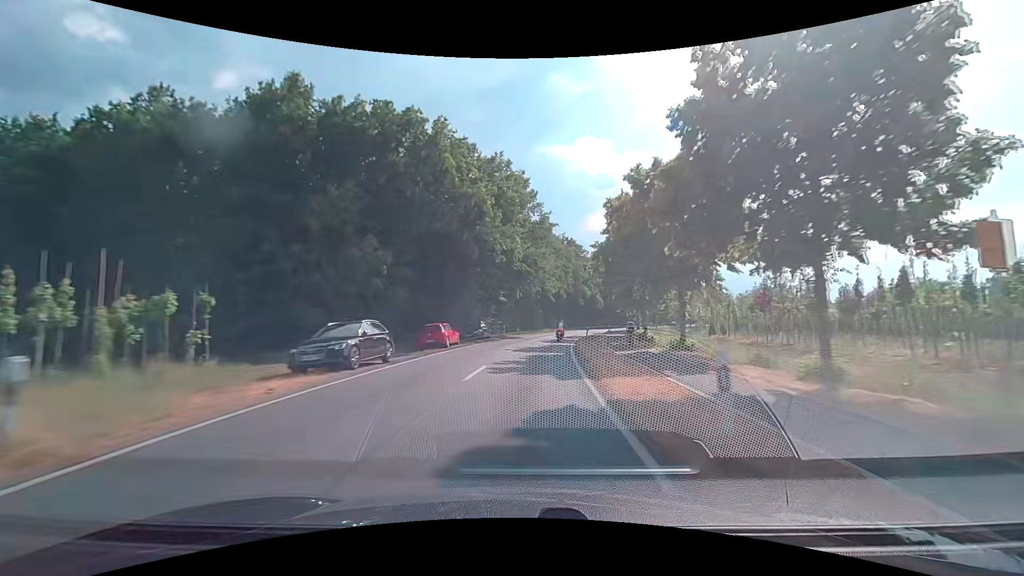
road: secondary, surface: asphalt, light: Day
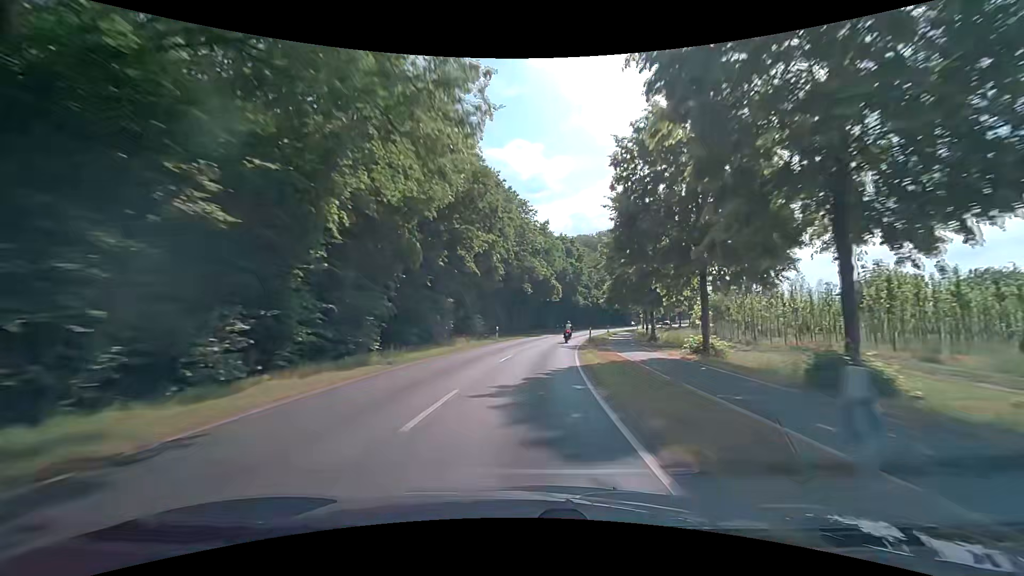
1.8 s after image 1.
(+3.0, +40.5) m; +8°
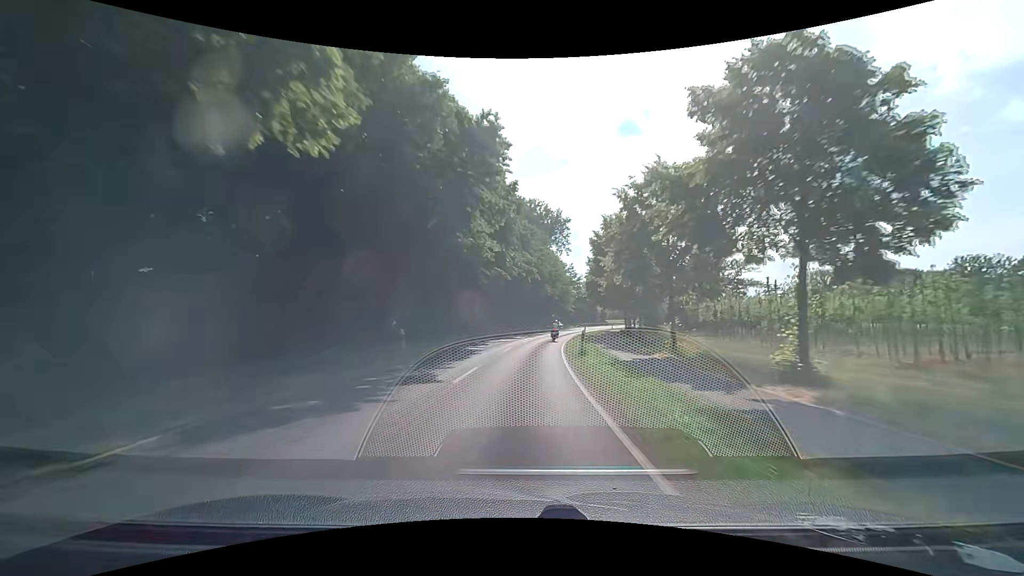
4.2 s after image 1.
(+5.5, +54.0) m; +11°
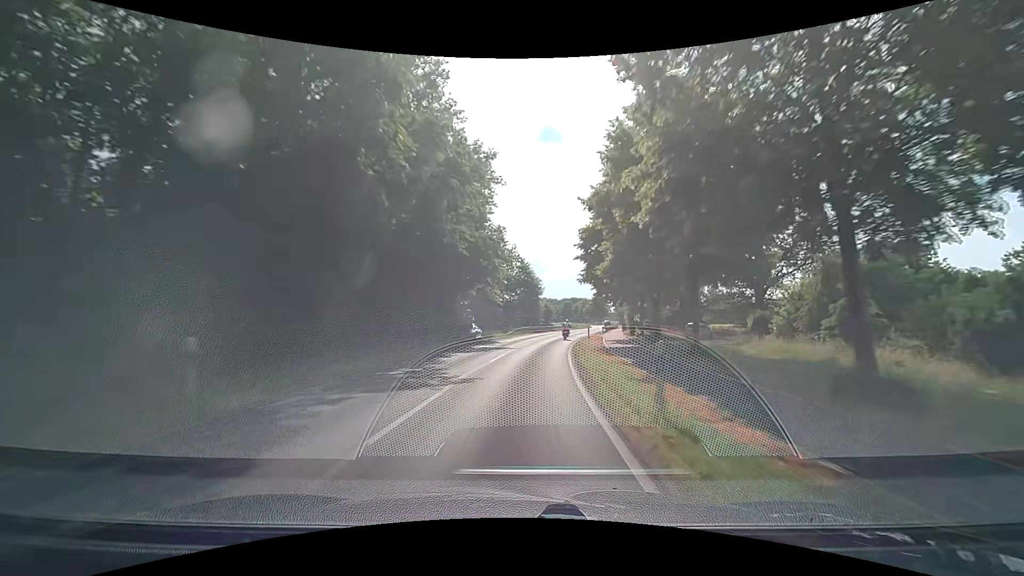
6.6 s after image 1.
(+4.6, +52.7) m; +10°
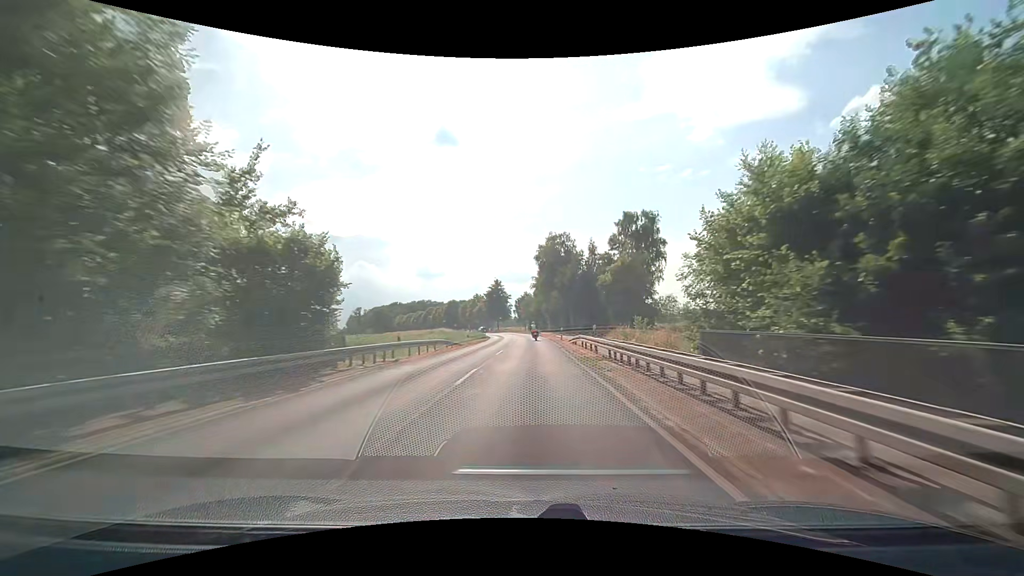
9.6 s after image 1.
(+7.2, +64.8) m; +13°
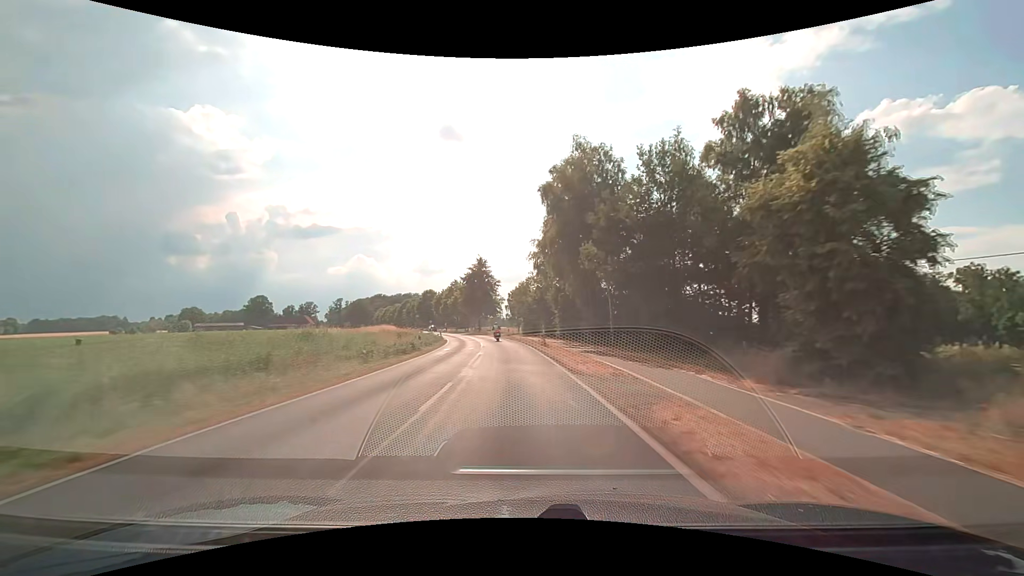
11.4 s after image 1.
(+0.9, +39.3) m; +1°
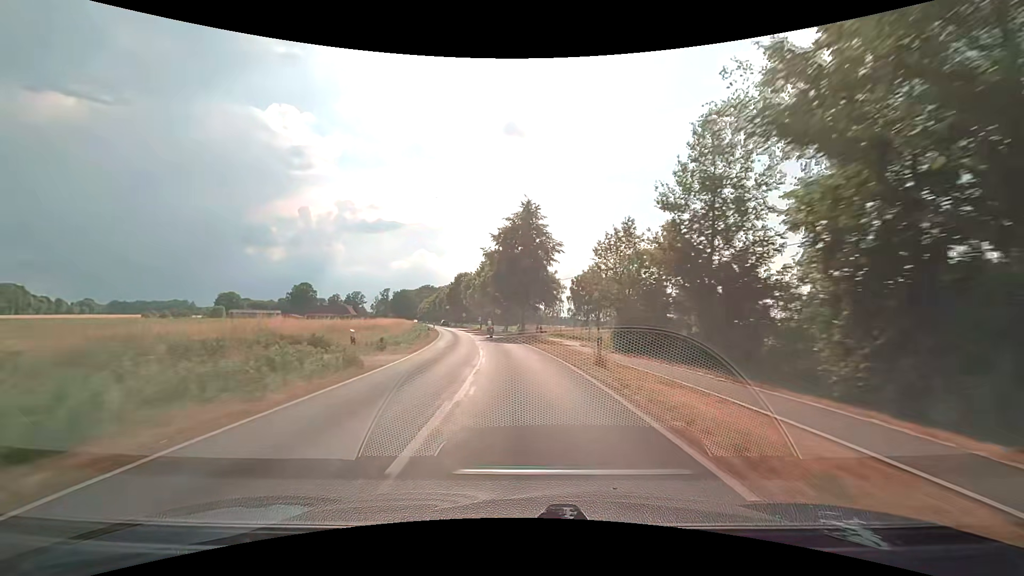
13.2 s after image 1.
(-1.9, +39.6) m; -6°
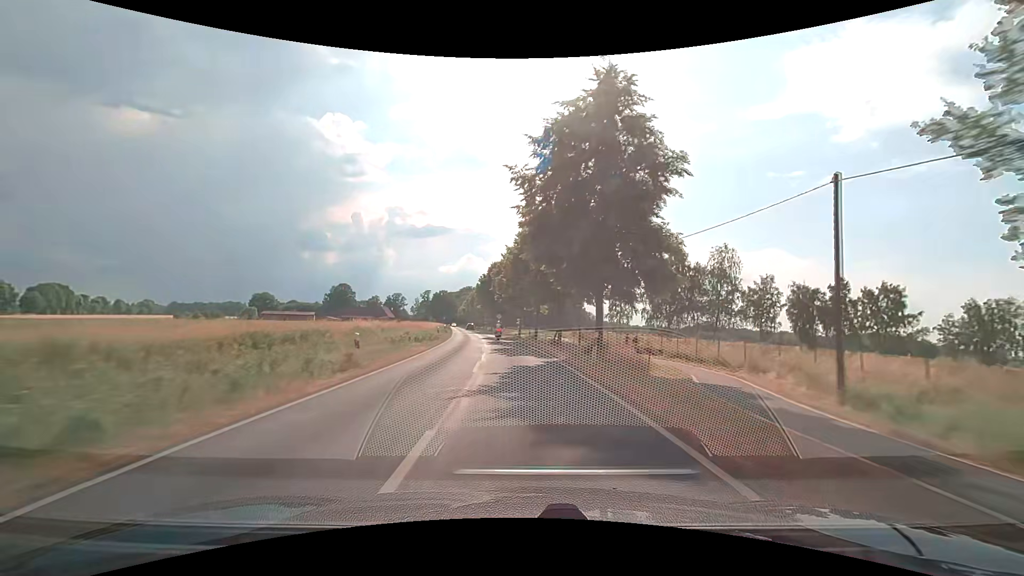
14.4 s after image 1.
(-1.2, +26.3) m; -5°
(0, +10) (-1, +20) (-1, +30) (-2, +40) (-3, +50) (-4, +60) (-6, +70) (-7, +80) (-9, +89) (-10, +99) m
